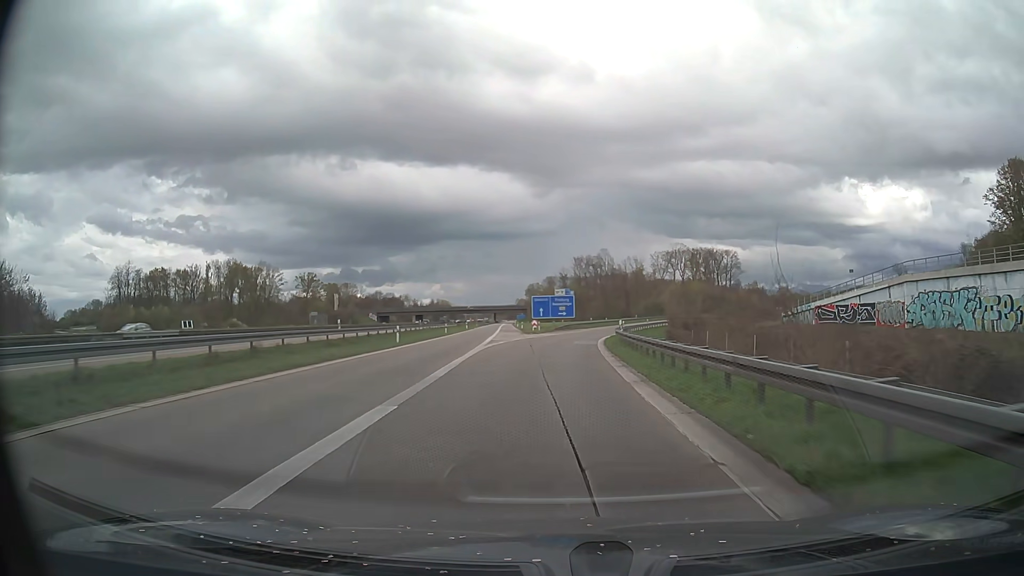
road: motorway_link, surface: asphalt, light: Day
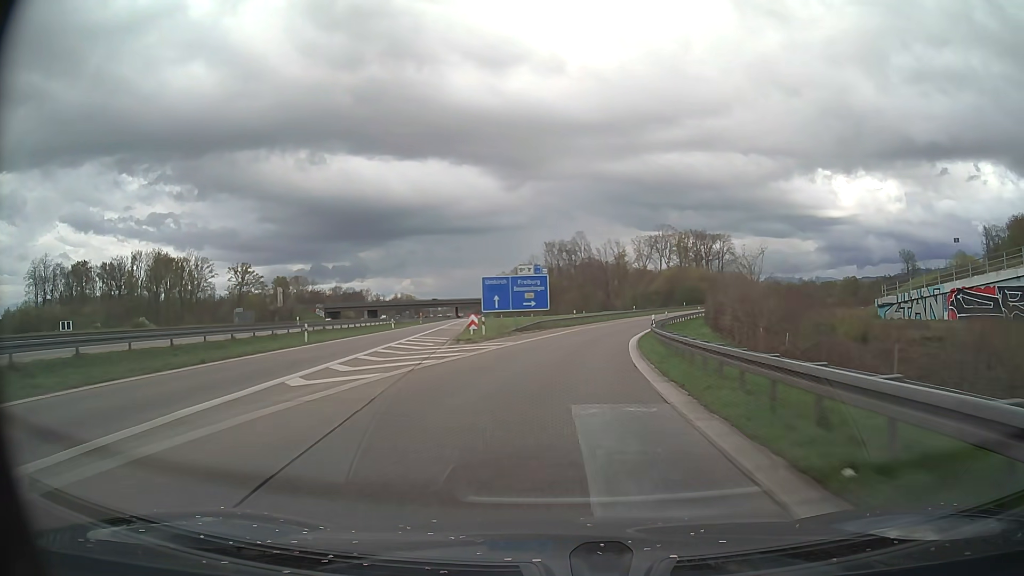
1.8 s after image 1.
(+0.5, +33.9) m; +2°
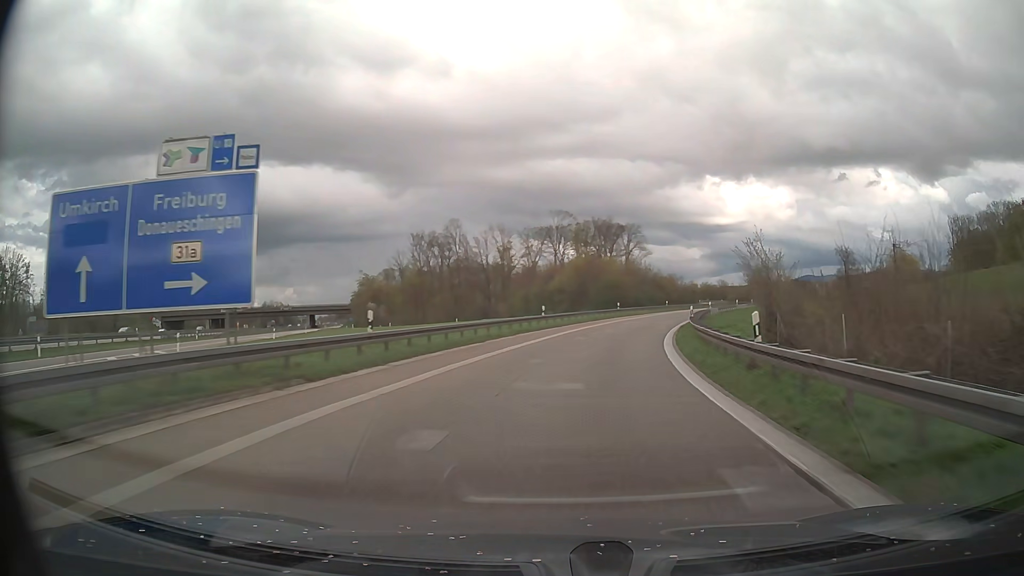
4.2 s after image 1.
(+3.3, +44.2) m; +10°
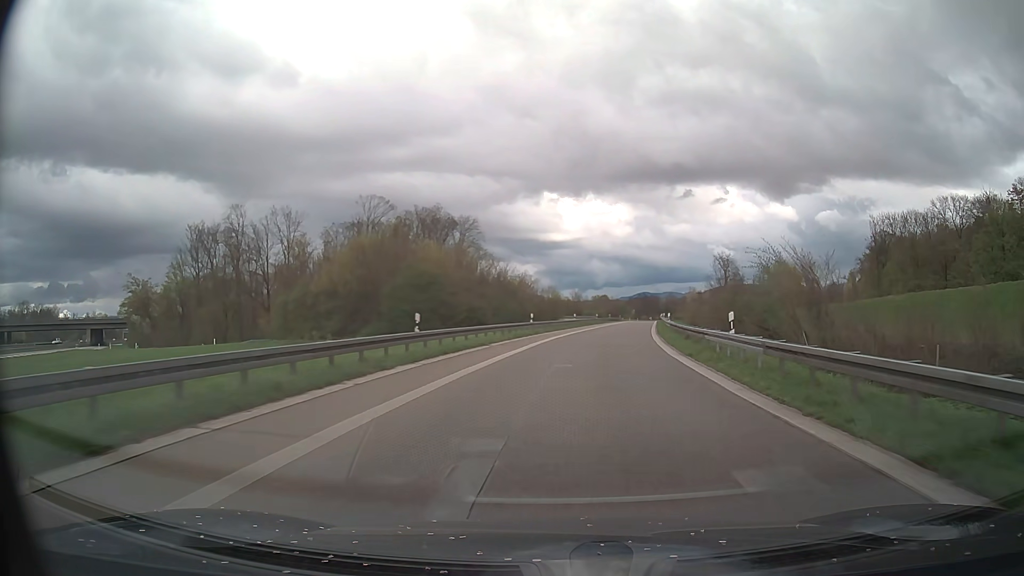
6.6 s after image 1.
(+5.0, +43.2) m; +14°
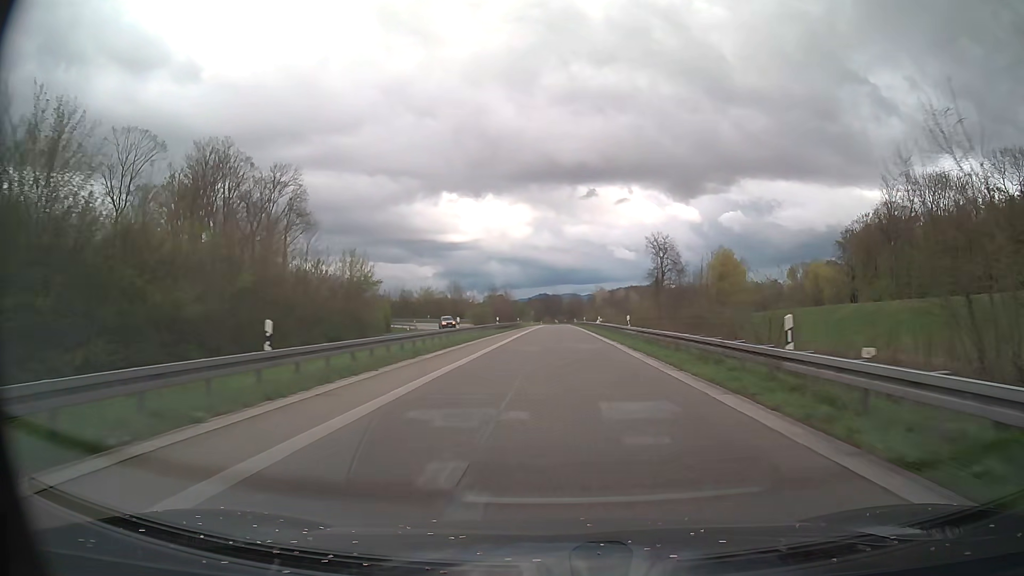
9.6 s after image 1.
(+5.6, +55.8) m; +9°
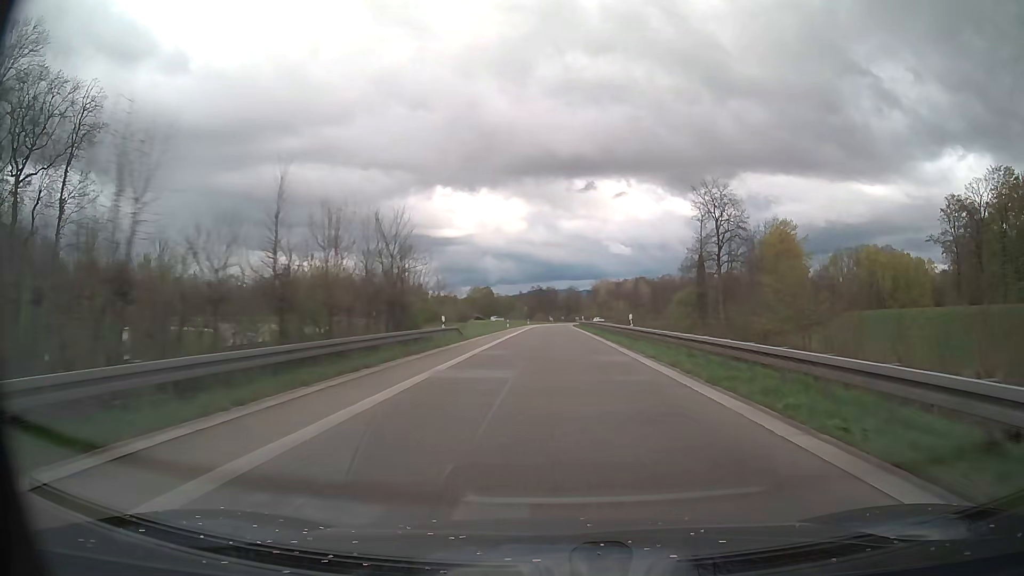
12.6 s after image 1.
(+0.2, +59.4) m; 0°
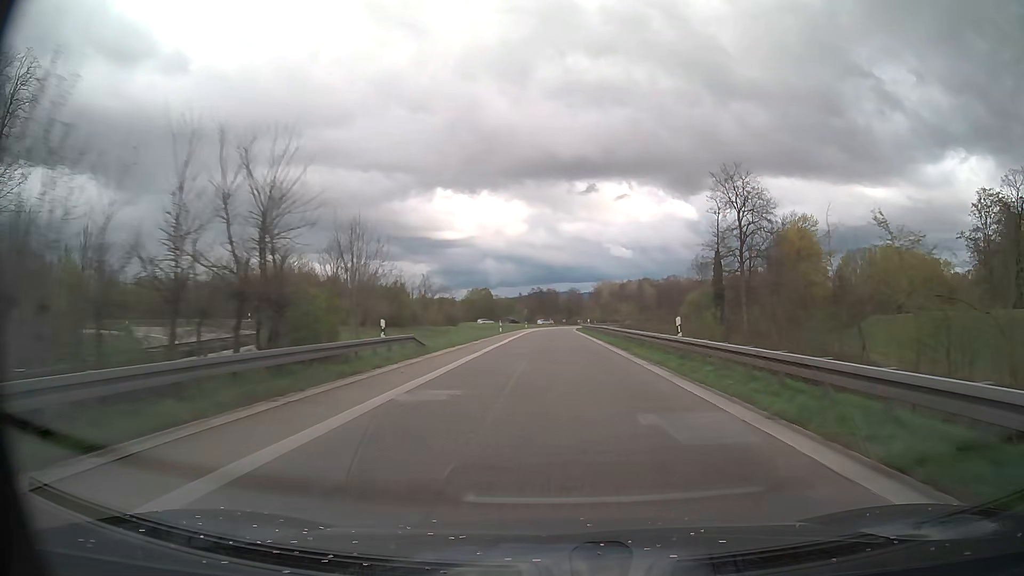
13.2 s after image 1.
(0.0, +12.0) m; 0°
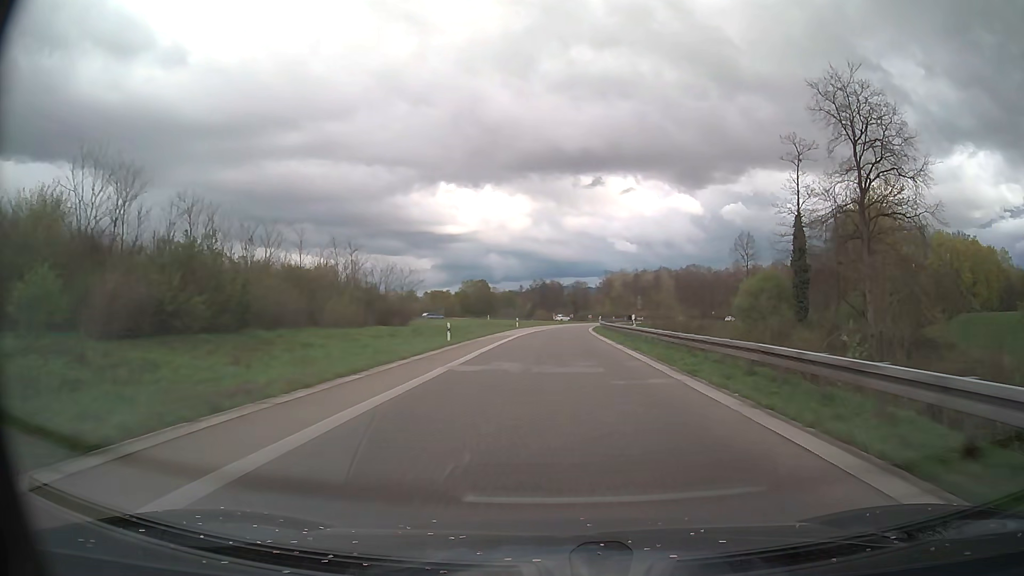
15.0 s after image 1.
(-0.1, +35.7) m; 0°
(0, +10) (0, +20) (0, +30) (0, +40) (0, +50) (+1, +60) (+1, +70) (+2, +80) (+4, +90) (+6, +100) m
